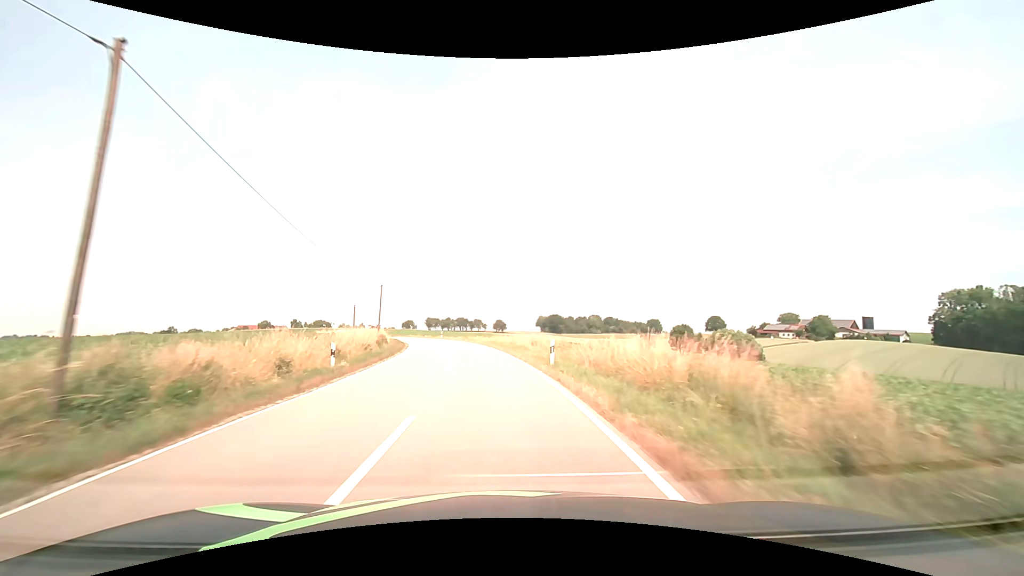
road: tertiary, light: Day
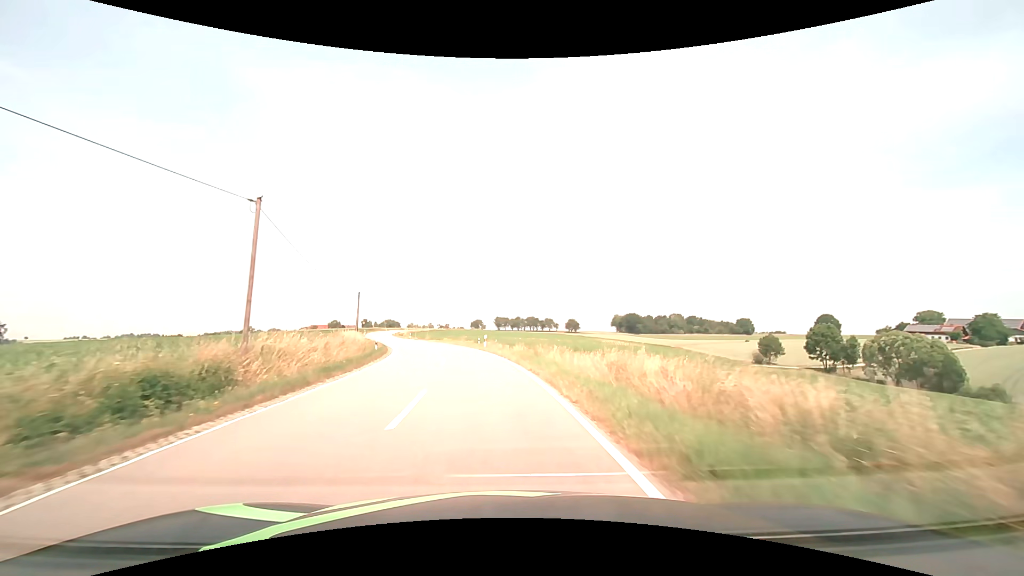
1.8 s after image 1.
(-2.1, +32.4) m; -8°
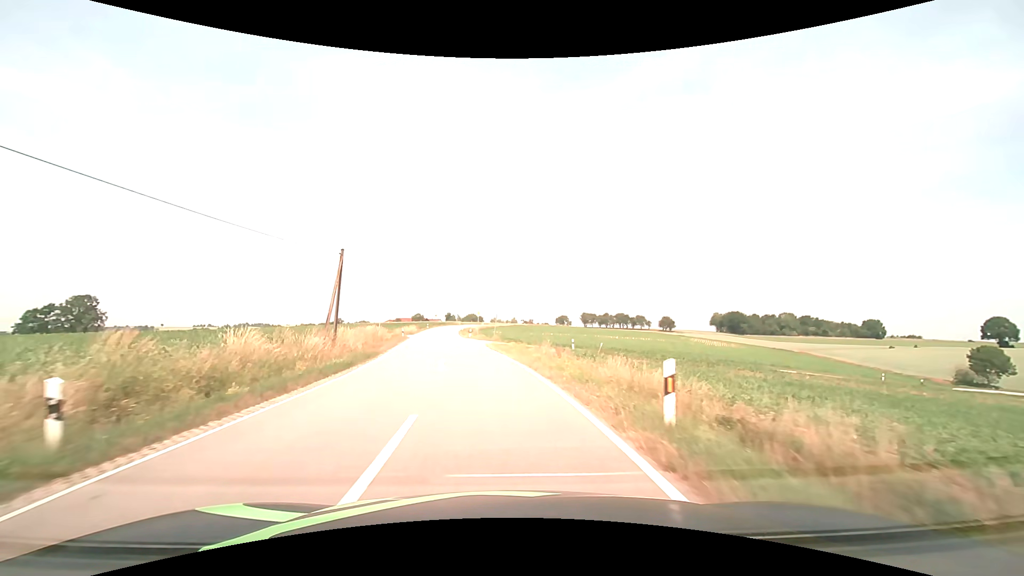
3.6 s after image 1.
(-2.3, +27.9) m; -10°
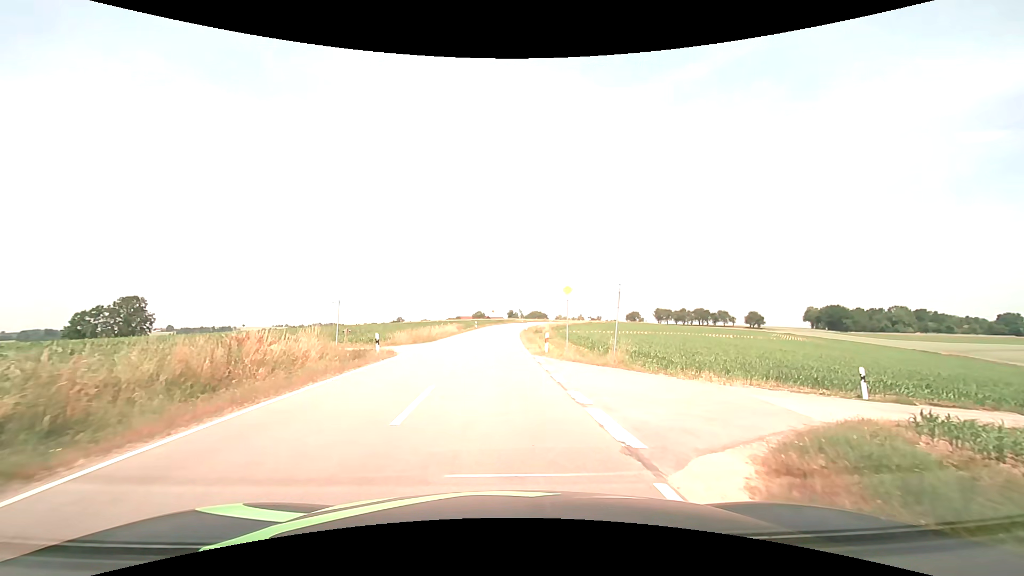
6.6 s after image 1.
(-2.7, +32.4) m; -8°
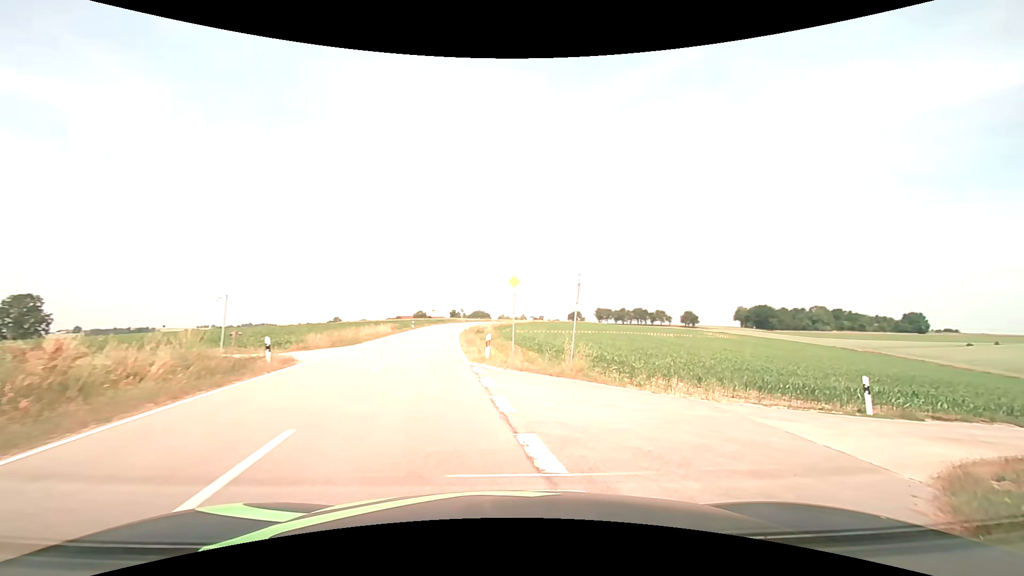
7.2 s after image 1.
(+0.1, +3.9) m; +6°
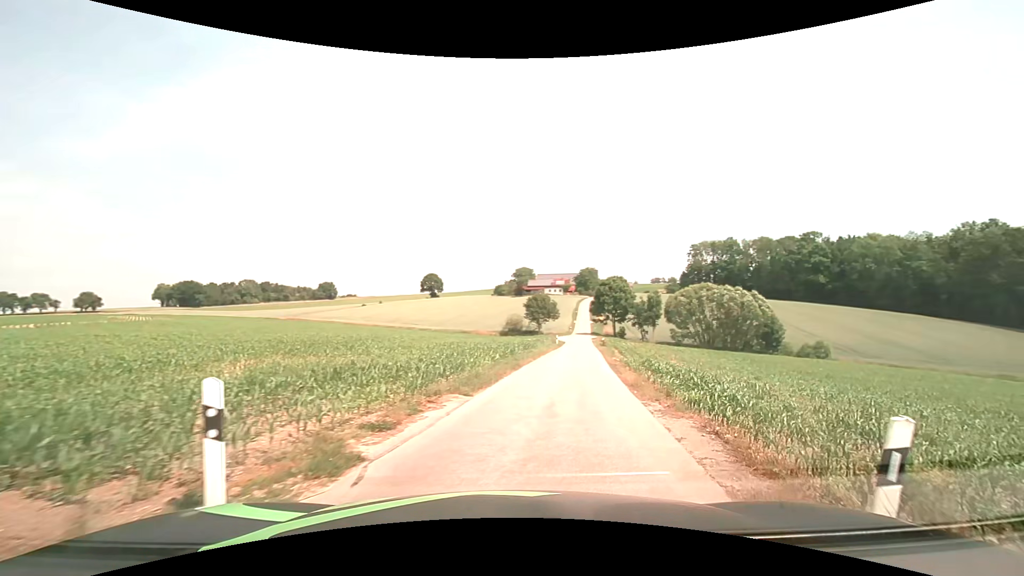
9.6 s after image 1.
(+6.3, +11.0) m; +59°
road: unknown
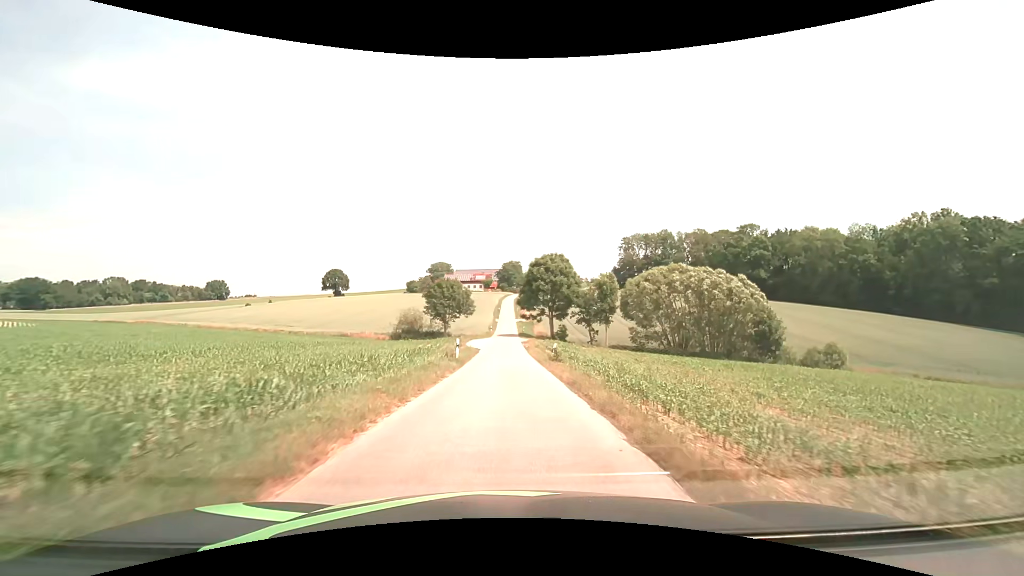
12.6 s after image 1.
(+4.5, +29.5) m; +10°
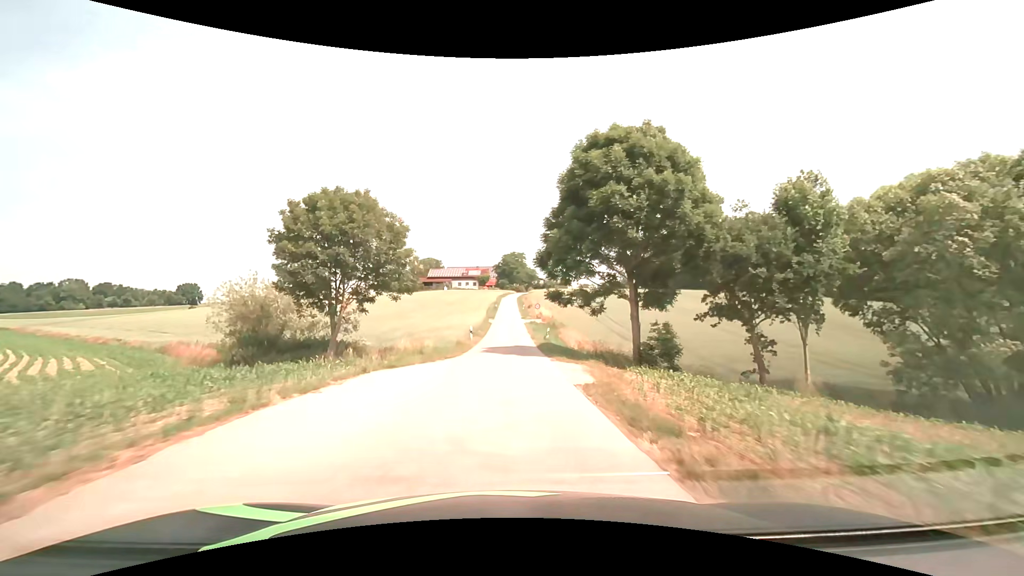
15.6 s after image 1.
(-0.2, +43.2) m; 0°
(0, +10) (0, +20) (0, +30) (0, +40) (0, +50) (0, +60) (+1, +70) (+1, +80) (+1, +90) (+1, +100) m
